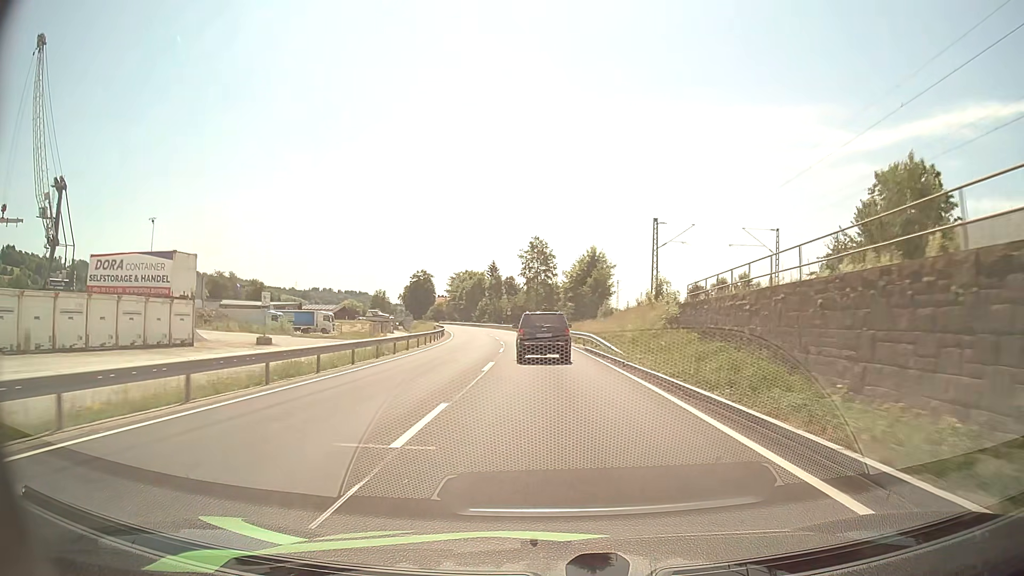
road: primary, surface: asphalt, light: Day
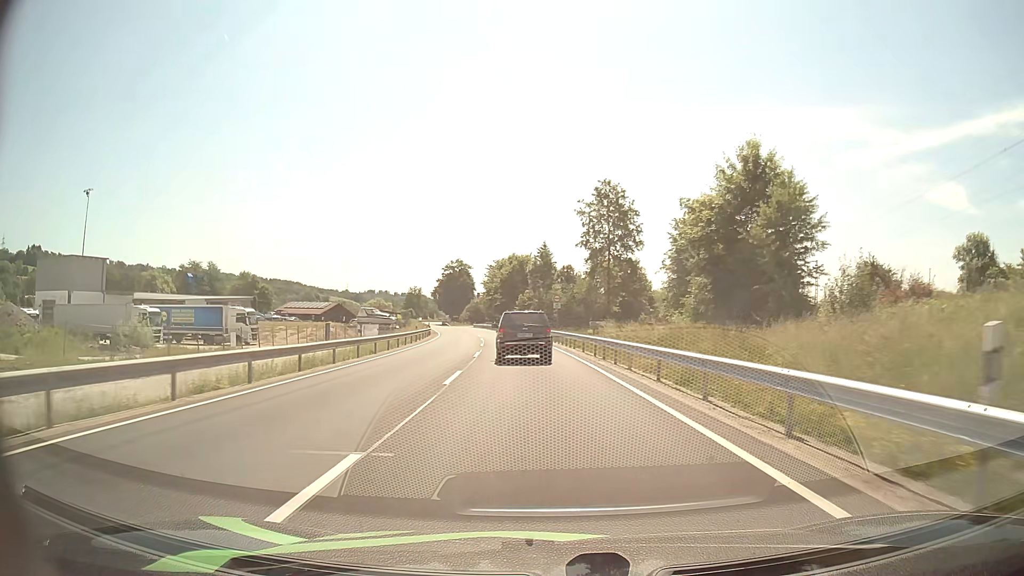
(-1.9, +52.6) m; -5°
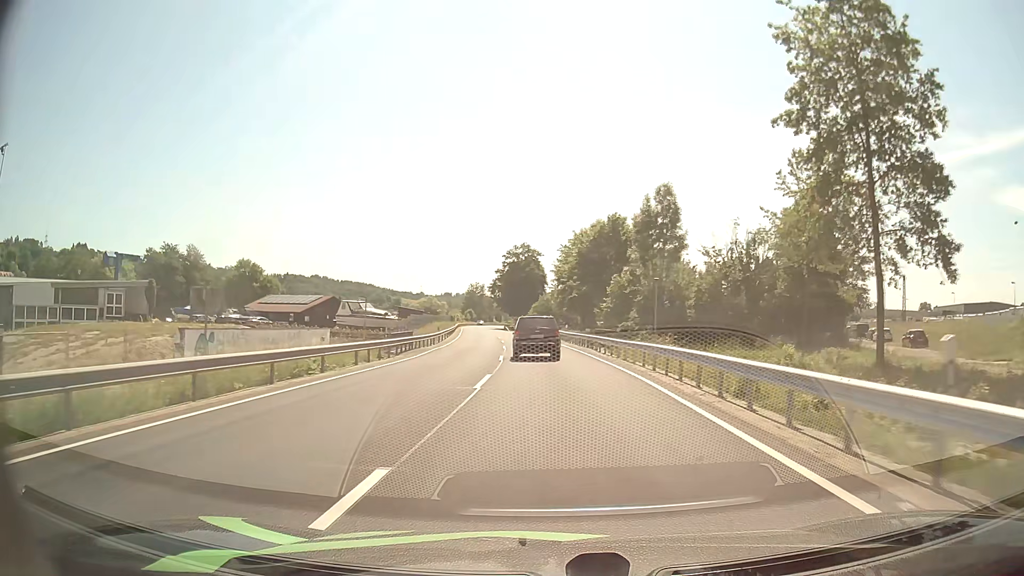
(-3.2, +48.6) m; -7°
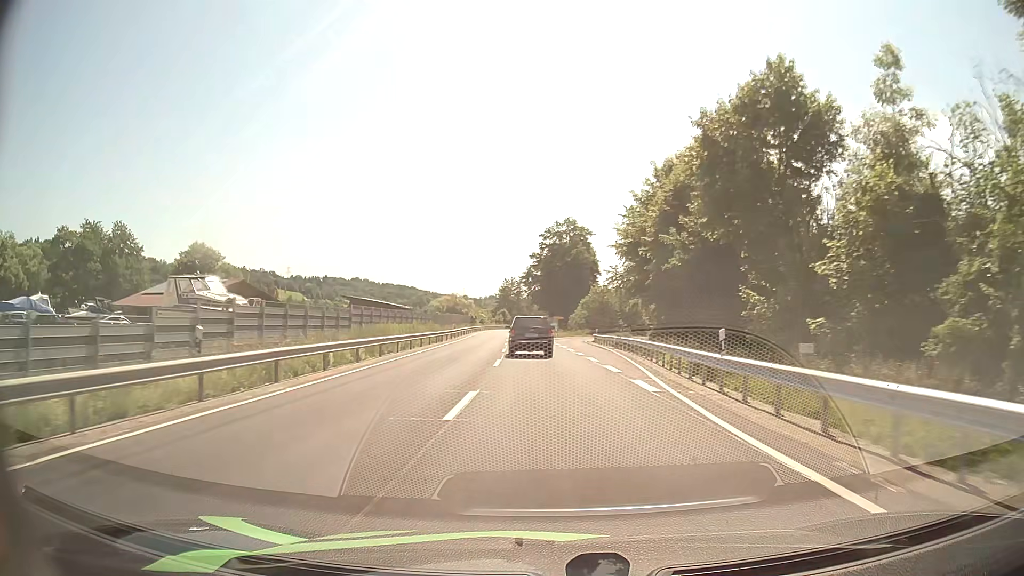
(-1.2, +41.0) m; -4°
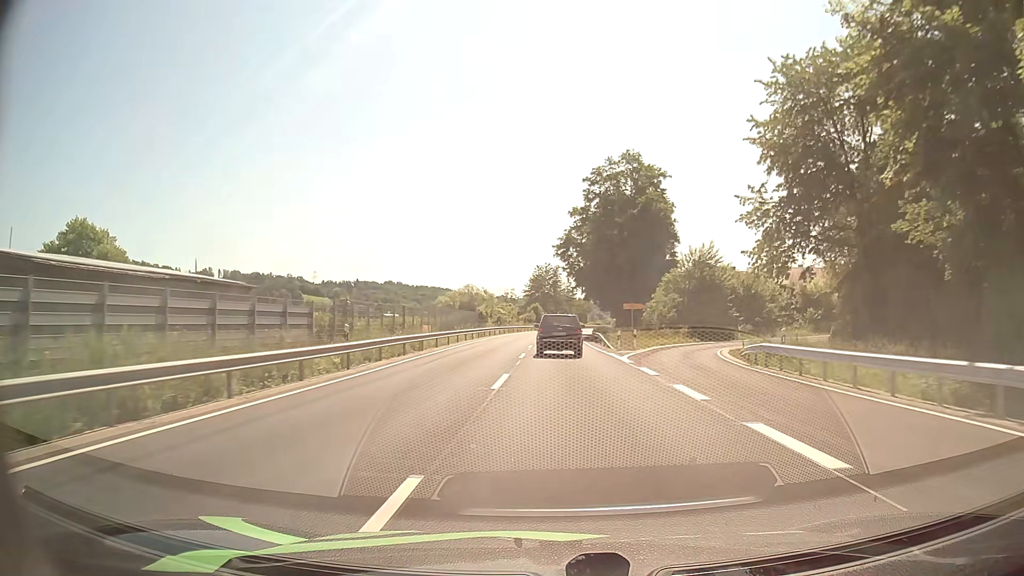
(-1.5, +44.0) m; -3°
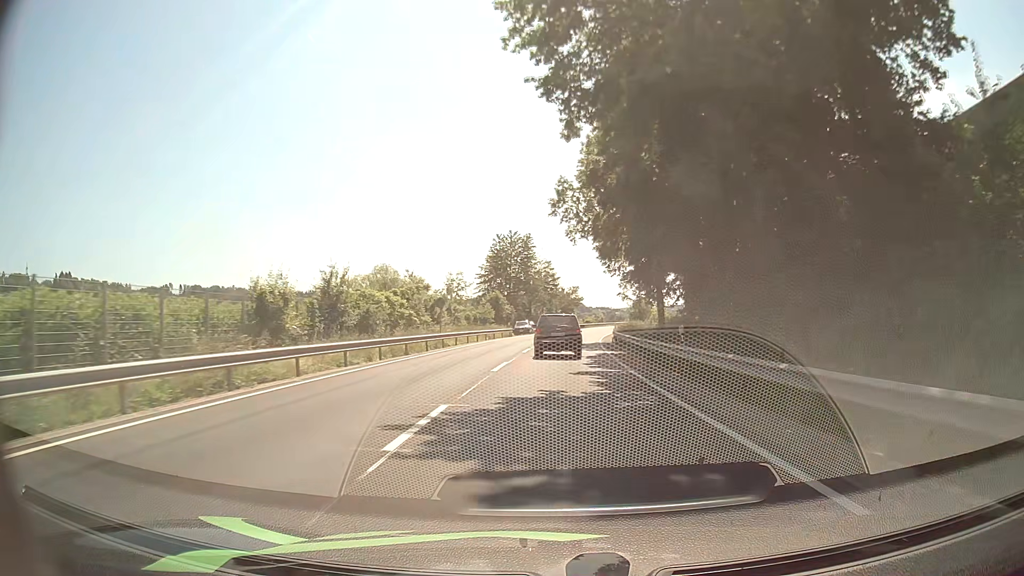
(+0.5, +54.9) m; +2°
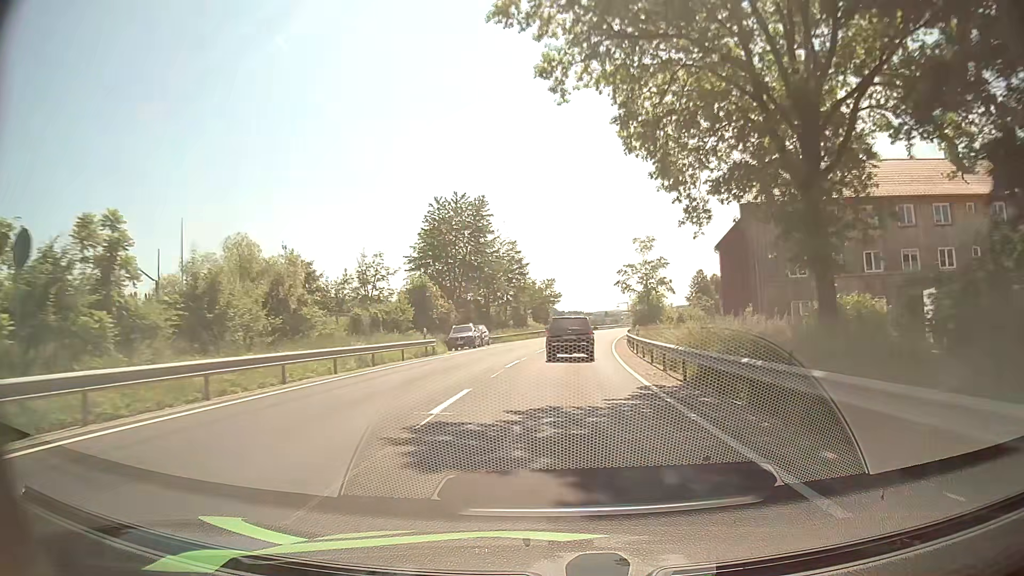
(+0.7, +32.9) m; +3°
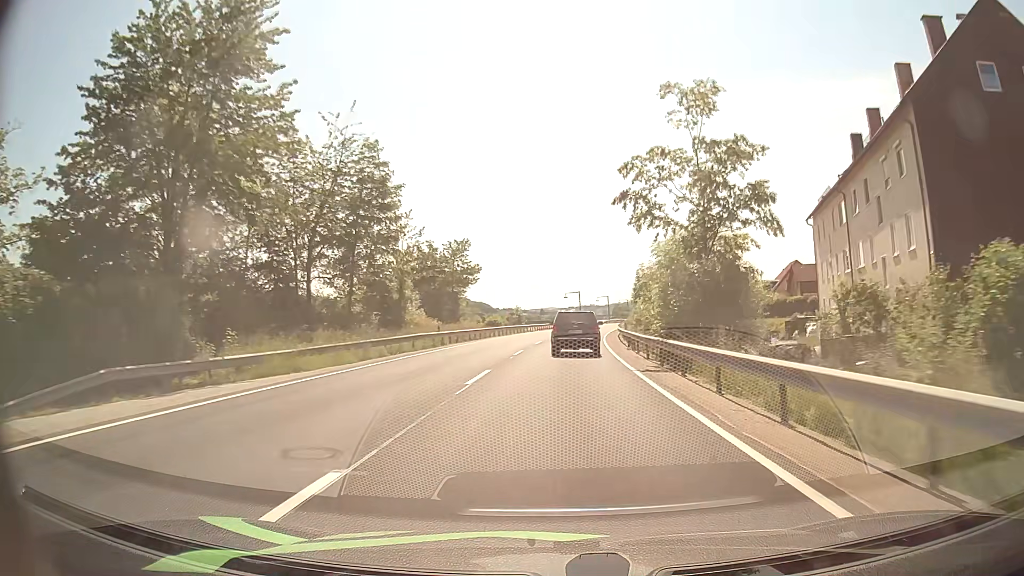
(+1.8, +44.2) m; +5°
(0, +10) (0, +20) (+1, +30) (+2, +40) (+2, +50) (+3, +60) (+5, +70) (+6, +80) (+8, +90) (+9, +99) m
